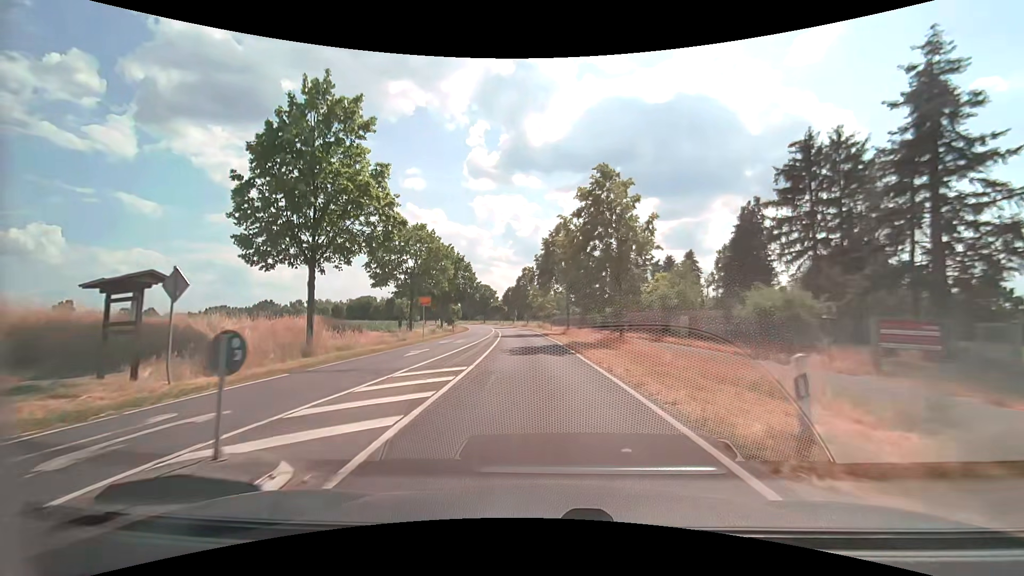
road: secondary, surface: asphalt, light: Day
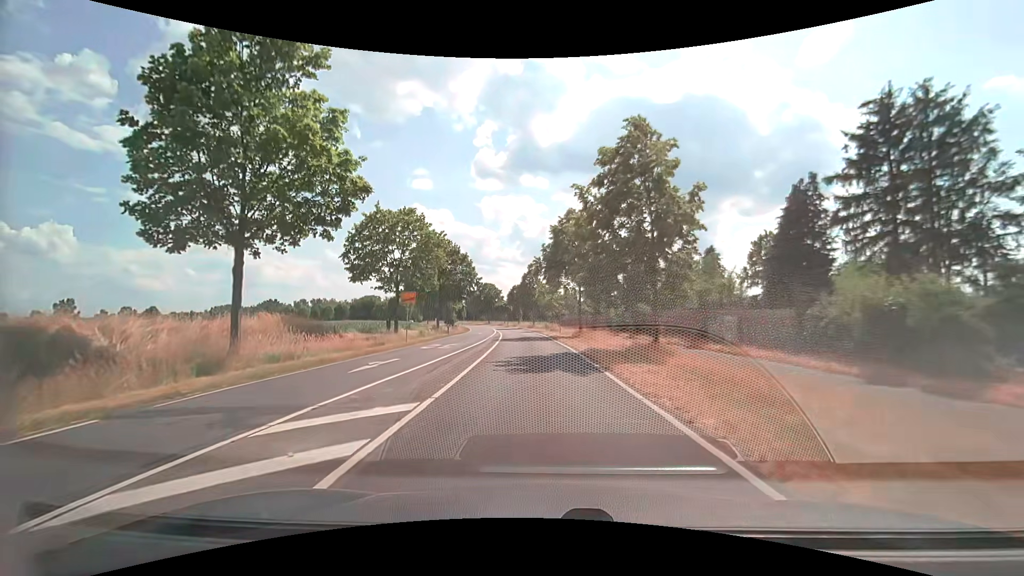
(0.0, +6.5) m; -1°
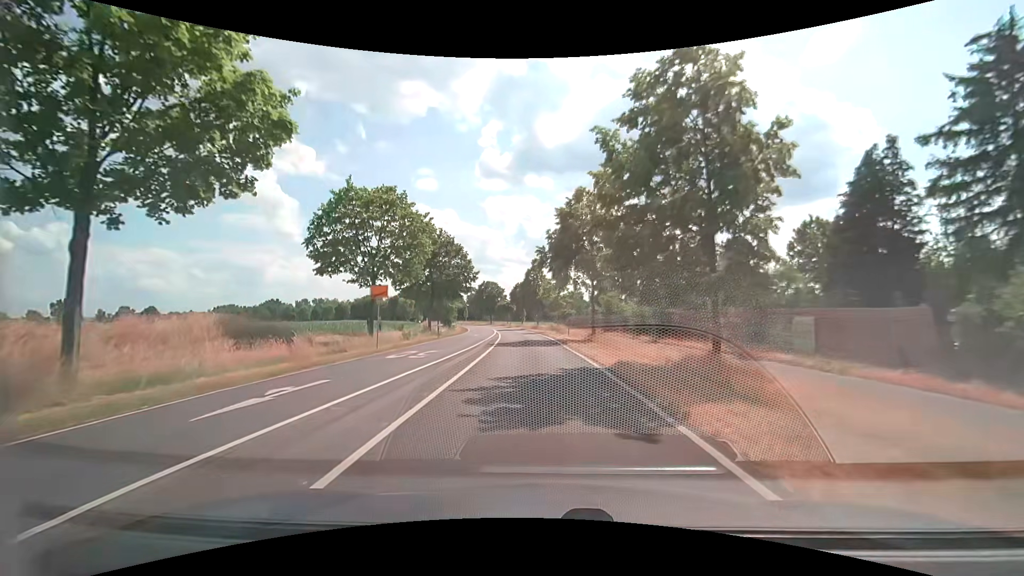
(0.0, +6.5) m; -1°
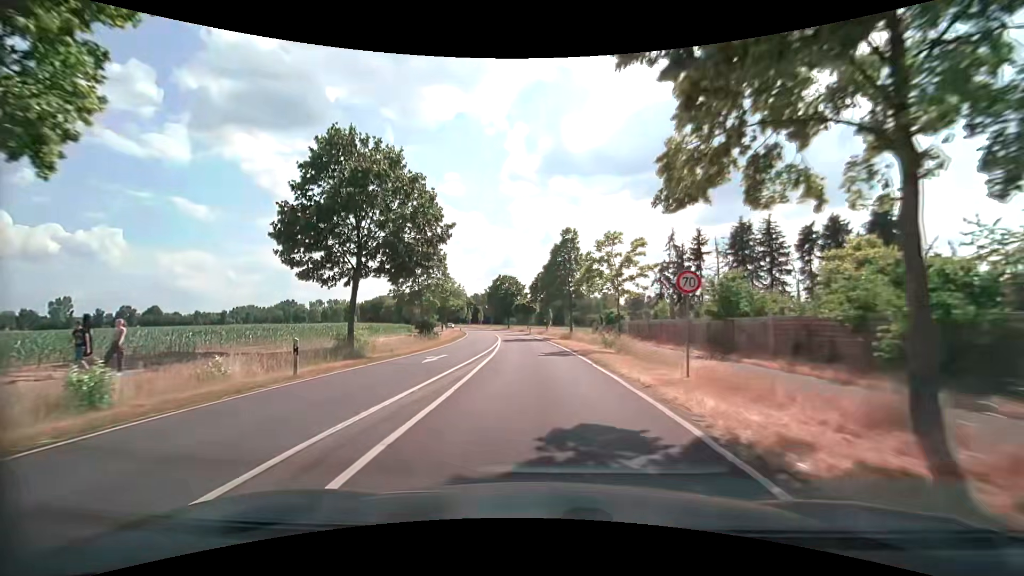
(-0.8, +26.8) m; -3°
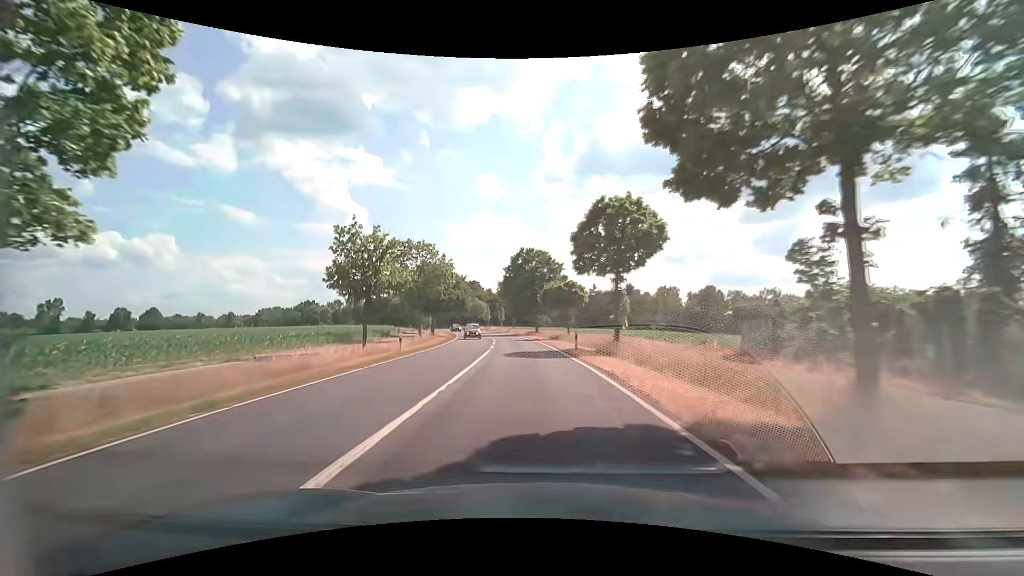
(-1.2, +38.9) m; -4°
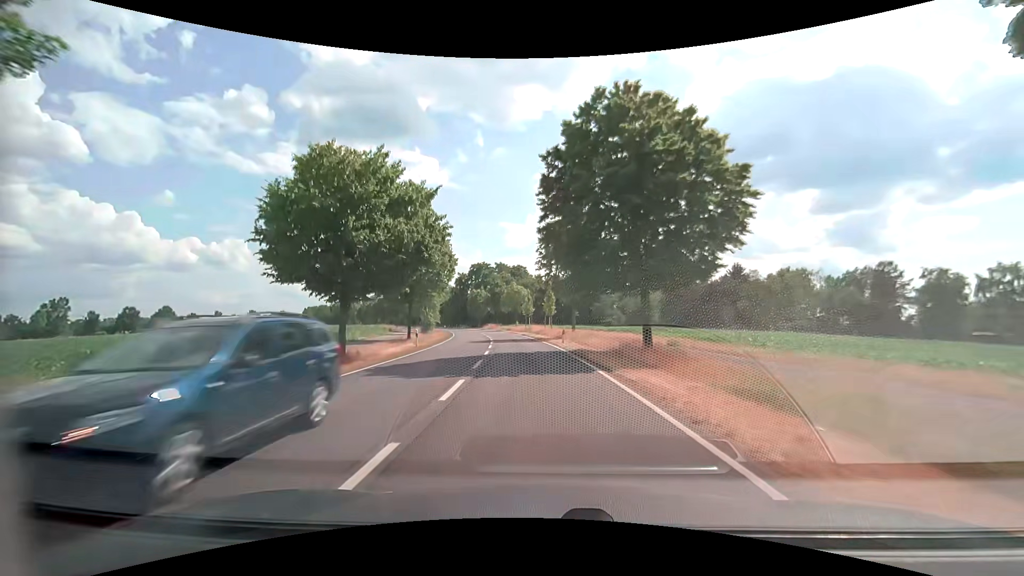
(-2.5, +45.0) m; -6°
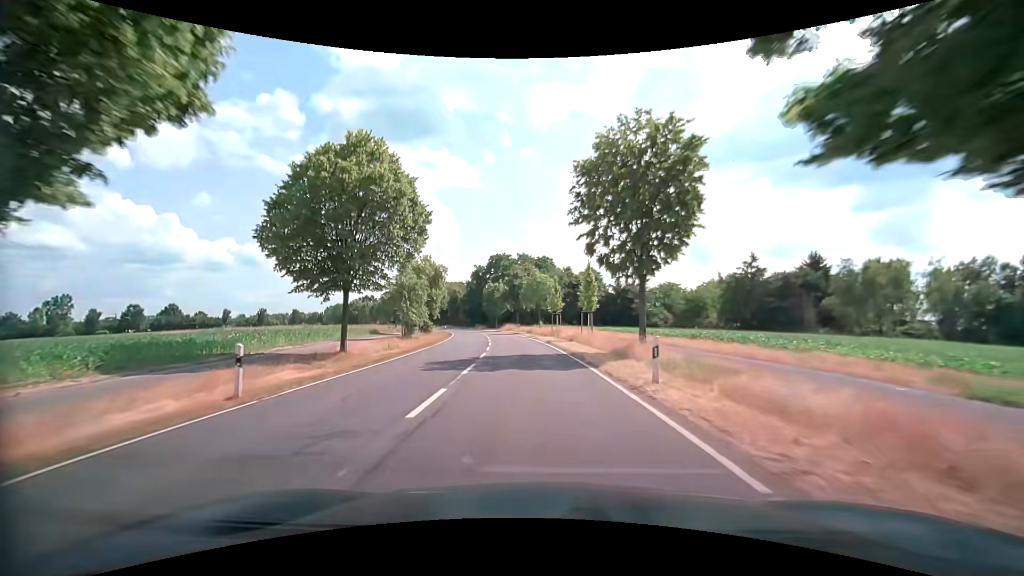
(-0.5, +19.8) m; -4°
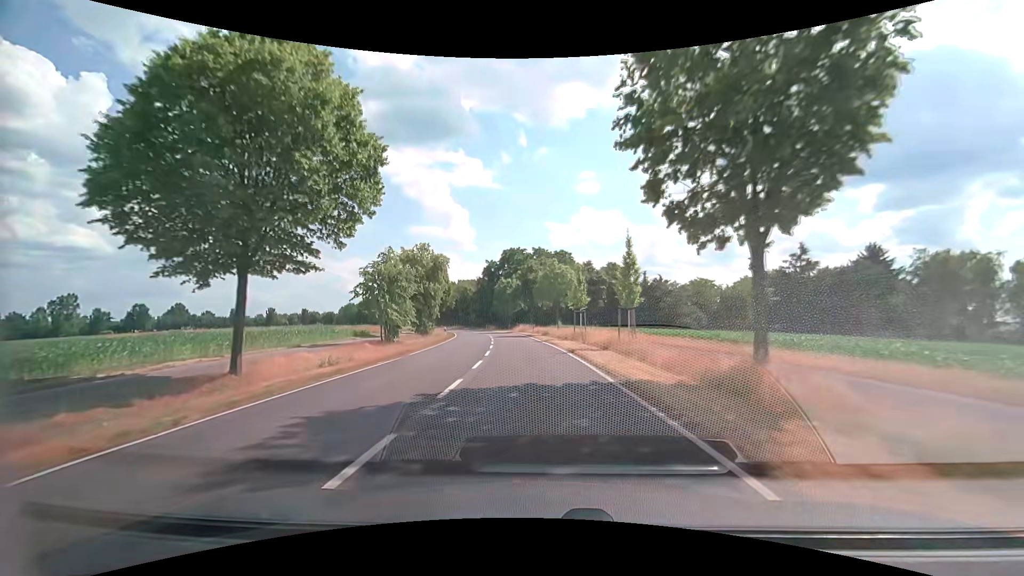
(-0.1, +10.2) m; -1°
(0, +10) (-1, +20) (-1, +30) (-2, +40) (-4, +50) (-5, +60) (-7, +70) (-9, +79) (-11, +89) (-13, +99) m
